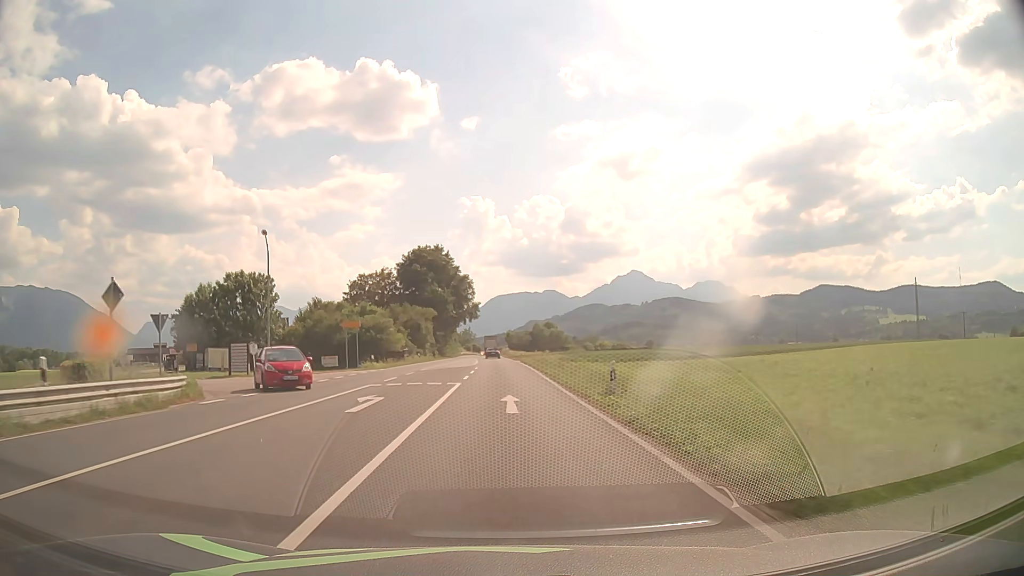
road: primary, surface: asphalt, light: Day
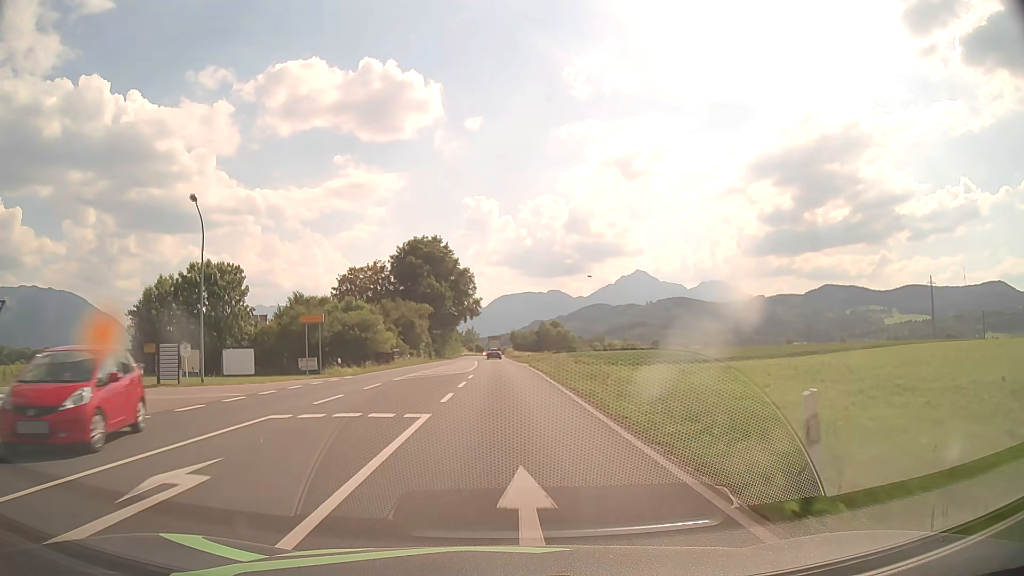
(0.0, +10.6) m; 0°
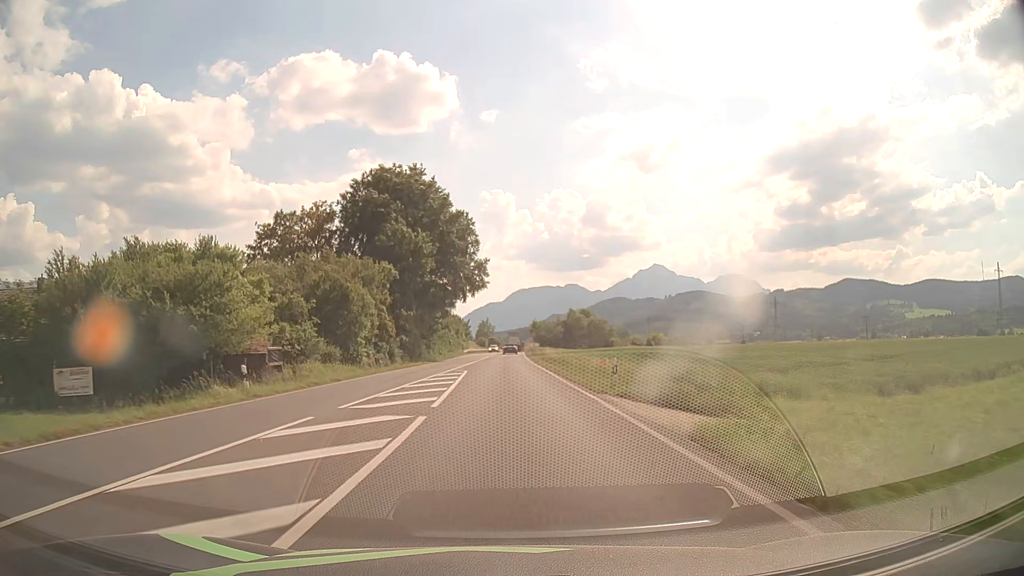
(-0.6, +42.7) m; -2°
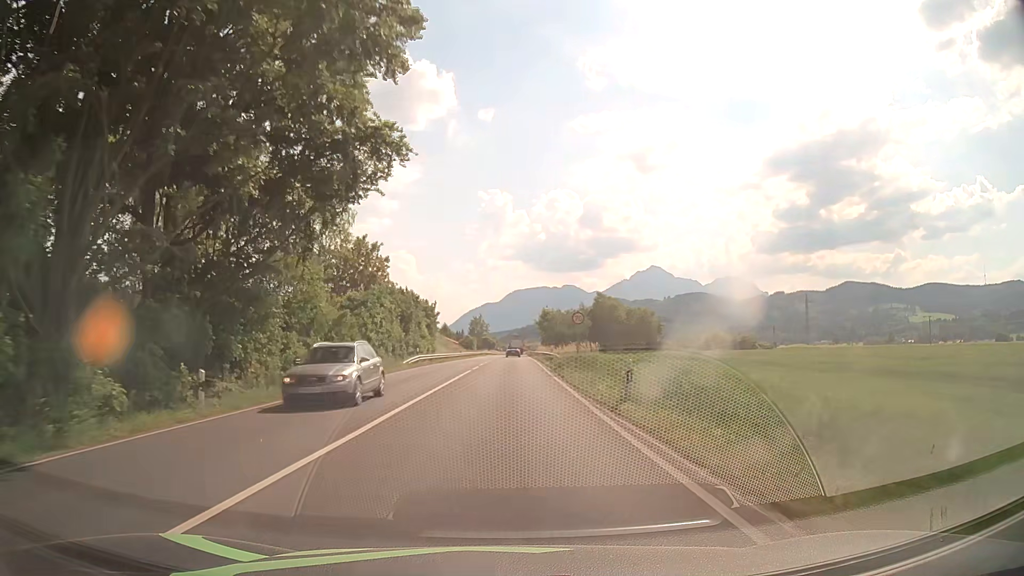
(+0.1, +53.9) m; 0°
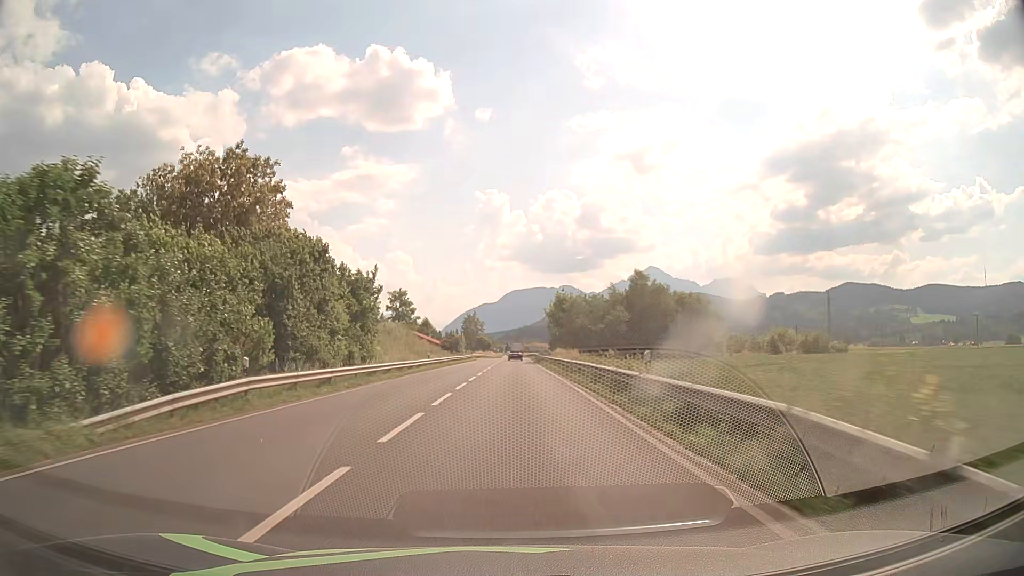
(+0.1, +32.4) m; 0°
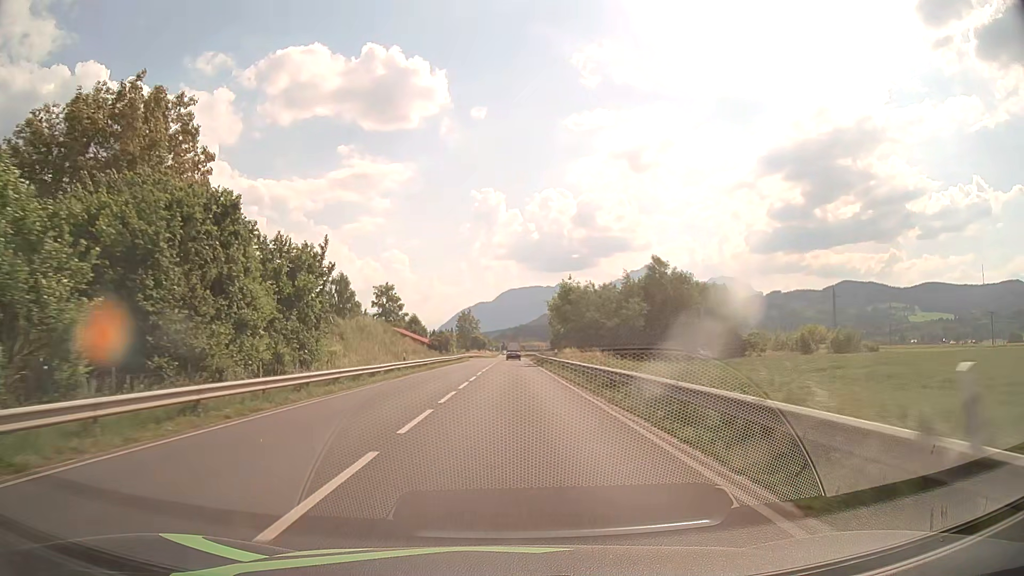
(+0.1, +10.8) m; +1°
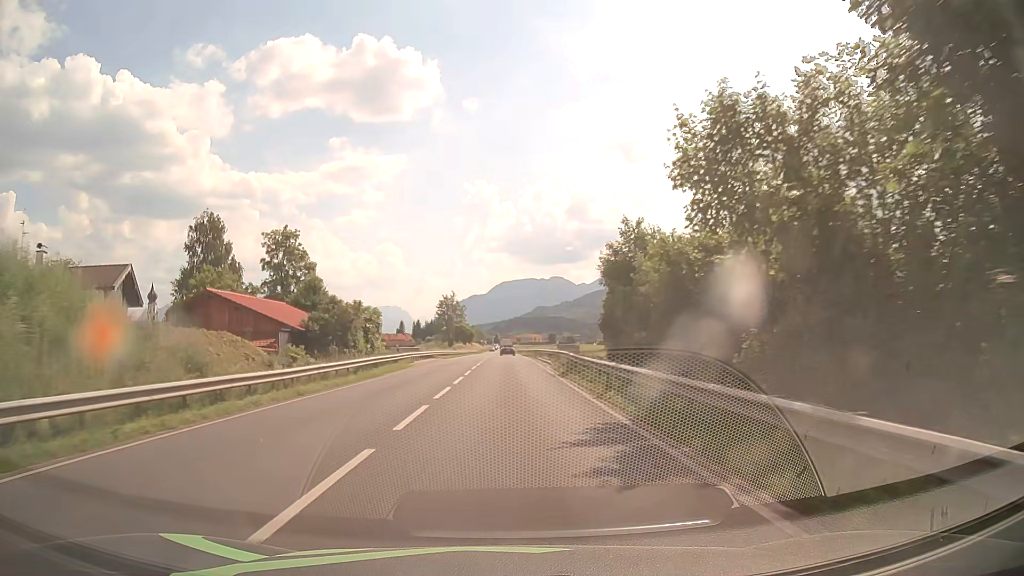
(+0.4, +54.2) m; 0°
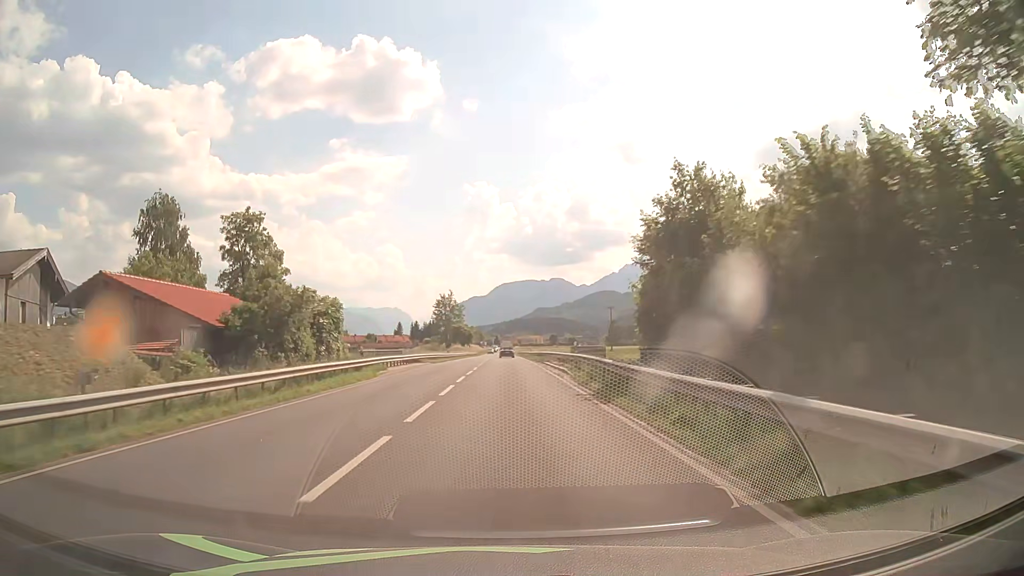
(0.0, +10.8) m; 0°
(0, +10) (0, +20) (0, +30) (0, +40) (0, +50) (0, +60) (0, +70) (0, +80) (0, +90) (0, +100) m
